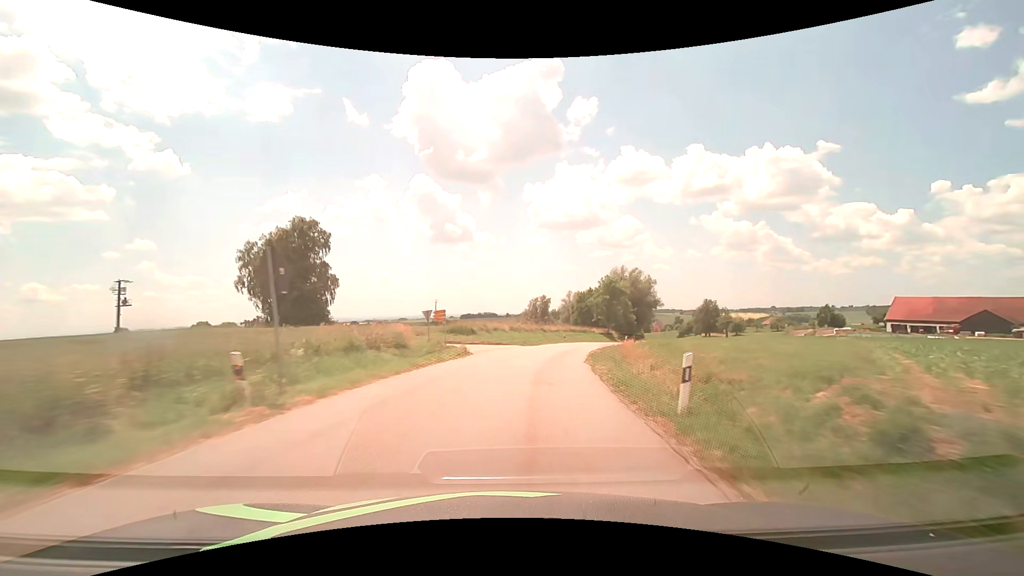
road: tertiary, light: Day
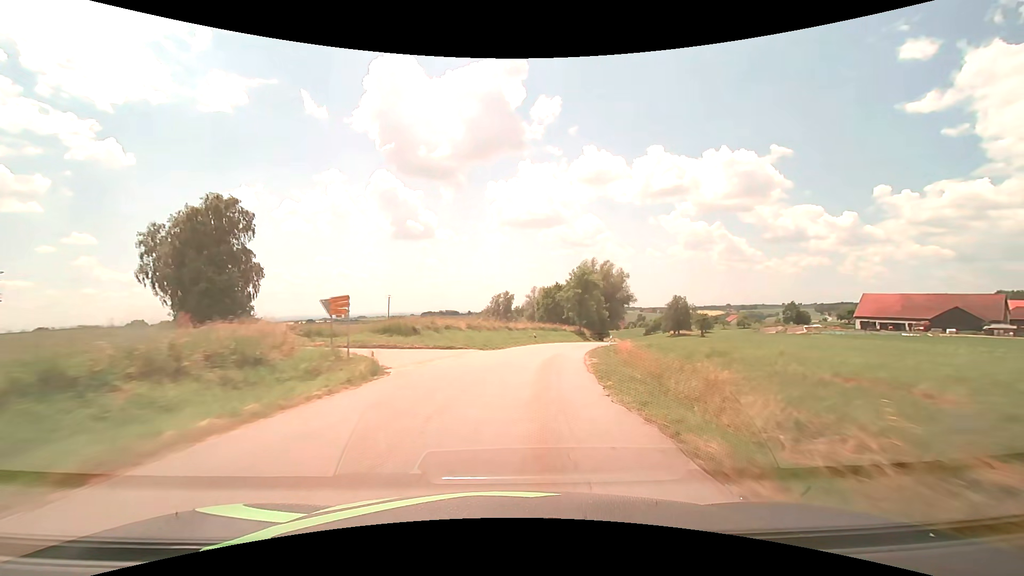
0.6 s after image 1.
(+0.4, +11.4) m; +4°
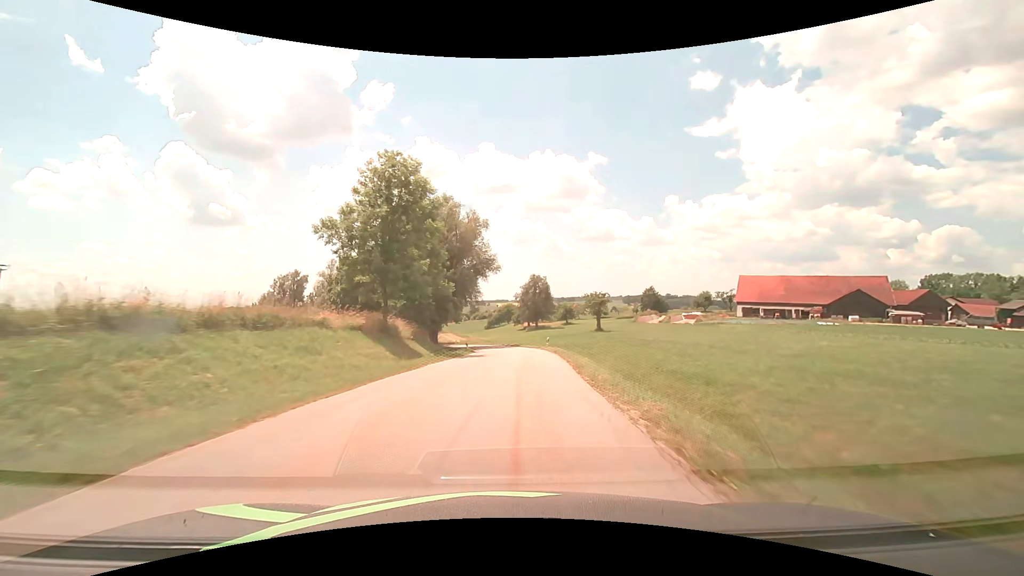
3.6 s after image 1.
(+8.9, +52.6) m; +19°
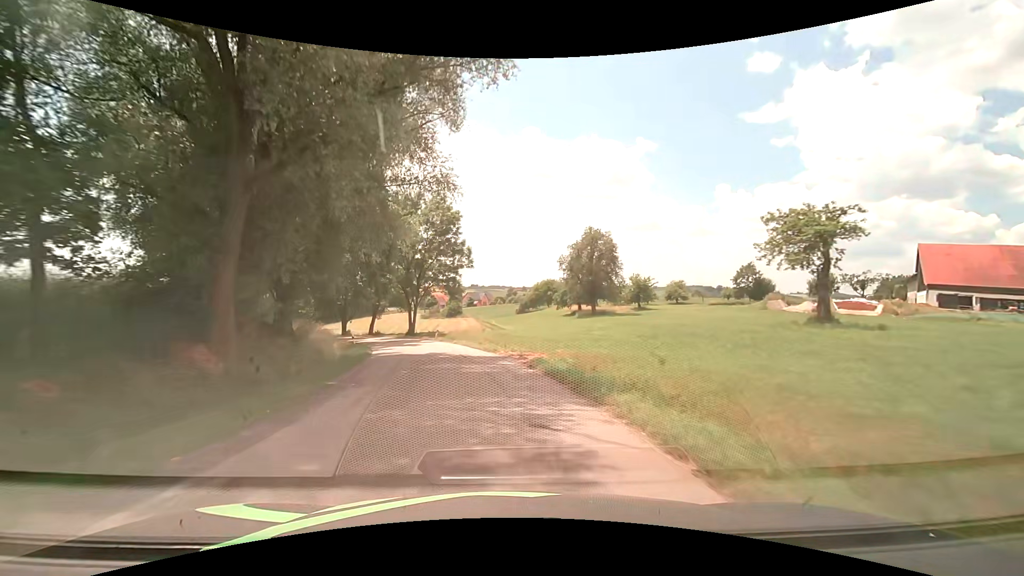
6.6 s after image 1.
(+1.1, +47.4) m; -4°
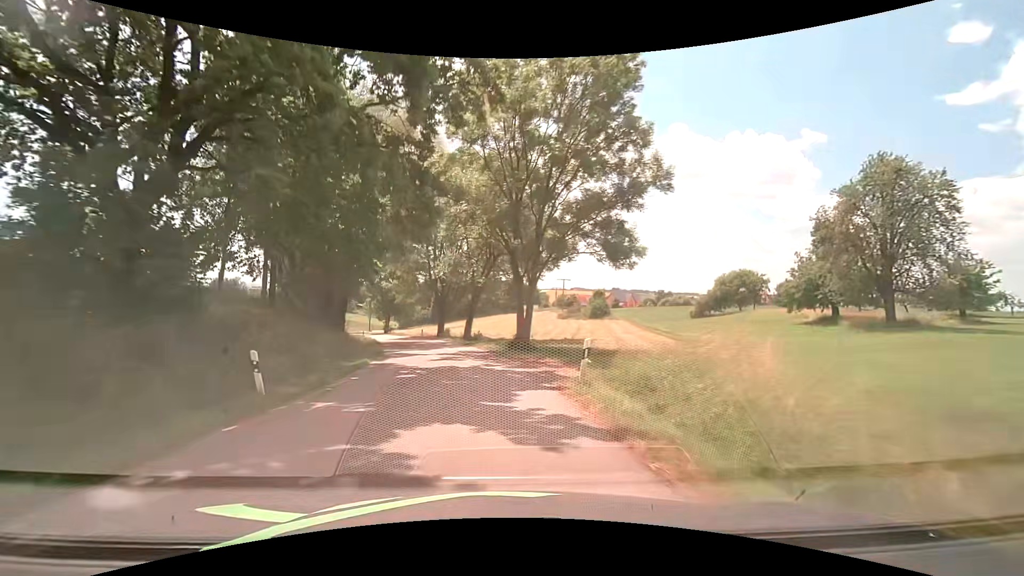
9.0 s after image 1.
(-4.3, +32.7) m; -16°
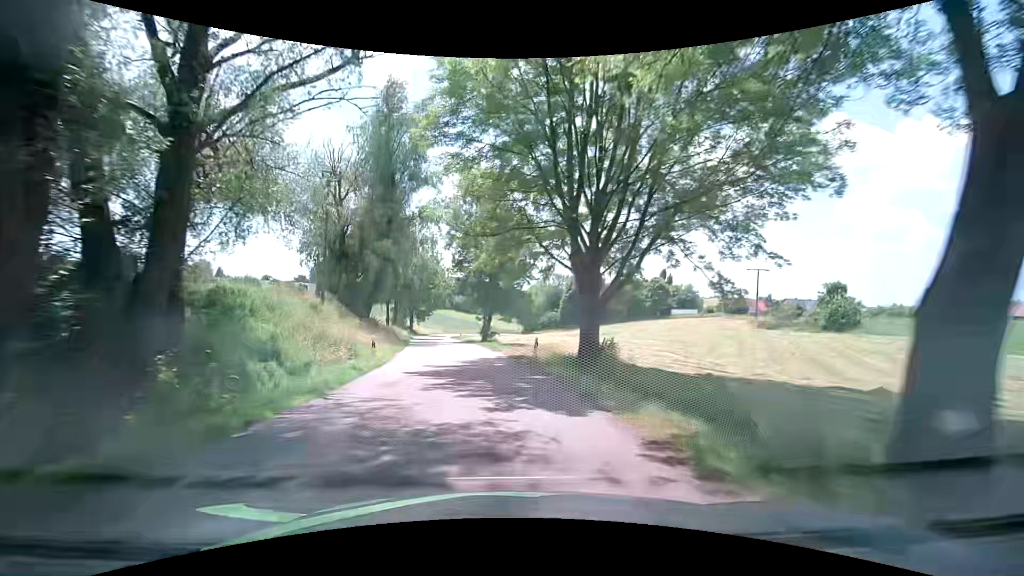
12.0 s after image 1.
(-5.0, +38.6) m; -14°
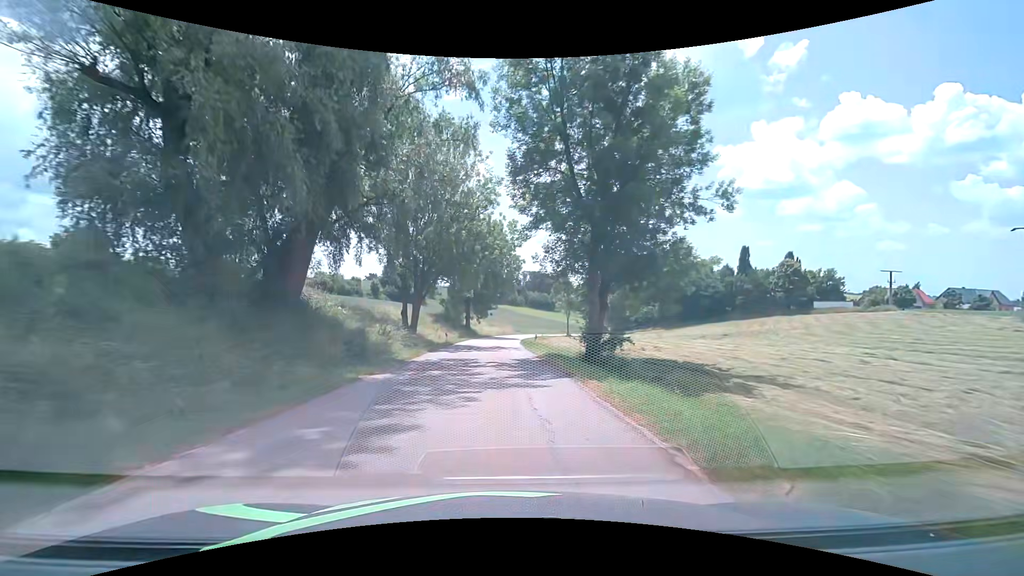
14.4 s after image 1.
(-2.7, +30.7) m; -9°
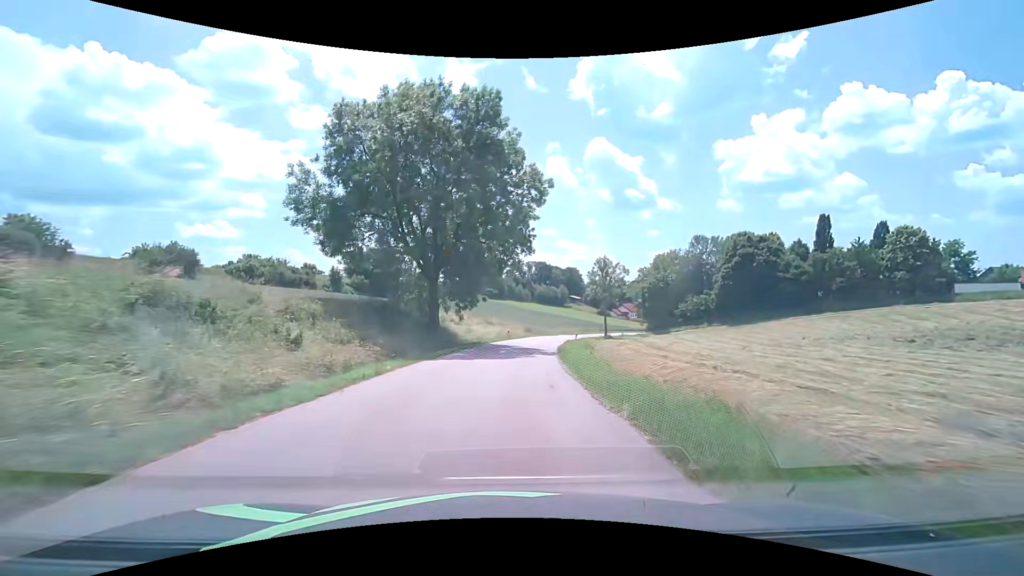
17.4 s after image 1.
(-0.5, +38.4) m; 0°
(0, +10) (0, +20) (+1, +30) (+2, +40) (+3, +50) (+5, +60) (+8, +69) (+11, +79) (+14, +88) (+17, +98) m
